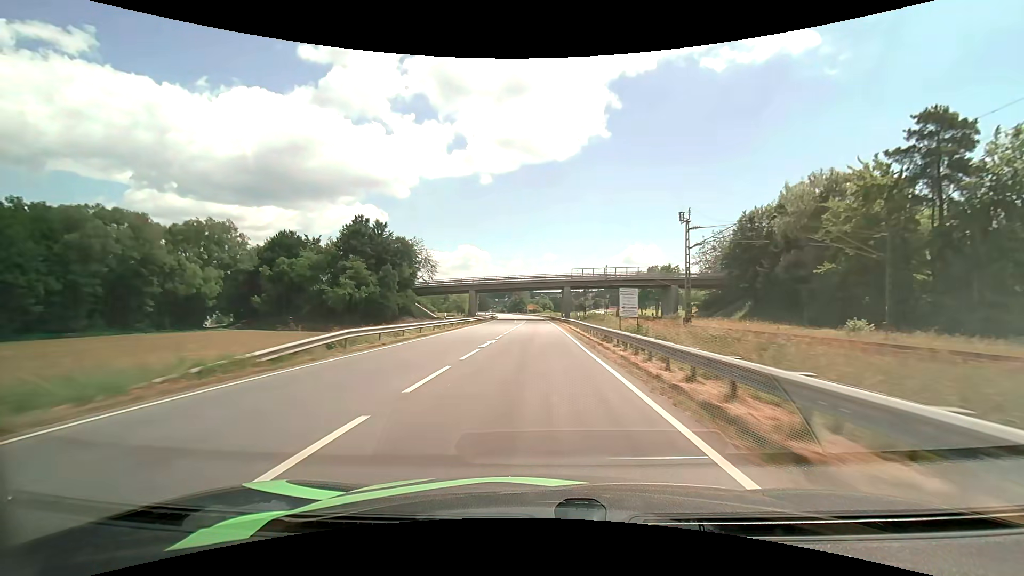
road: primary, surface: asphalt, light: Day
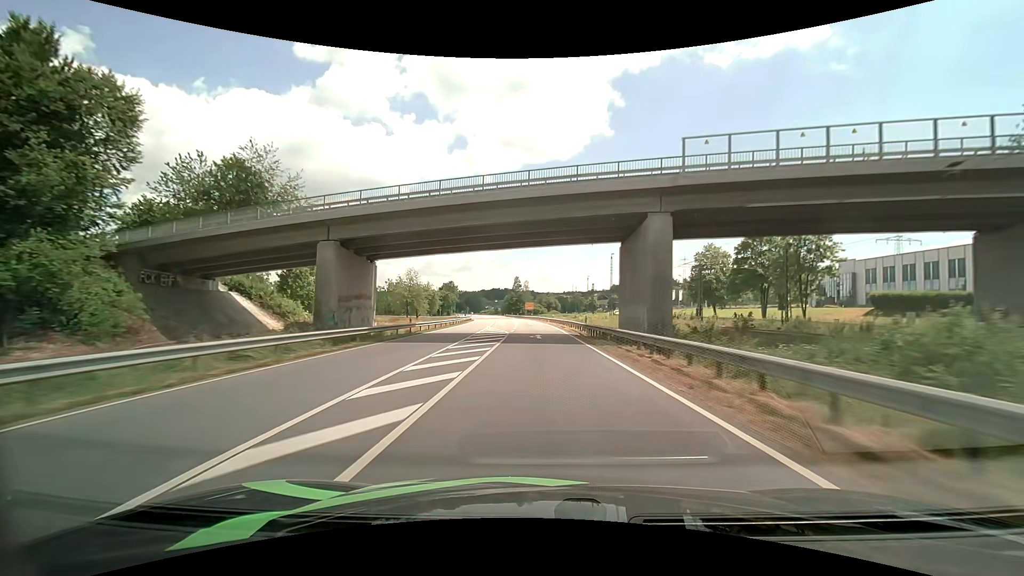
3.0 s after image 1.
(-0.6, +71.2) m; 0°
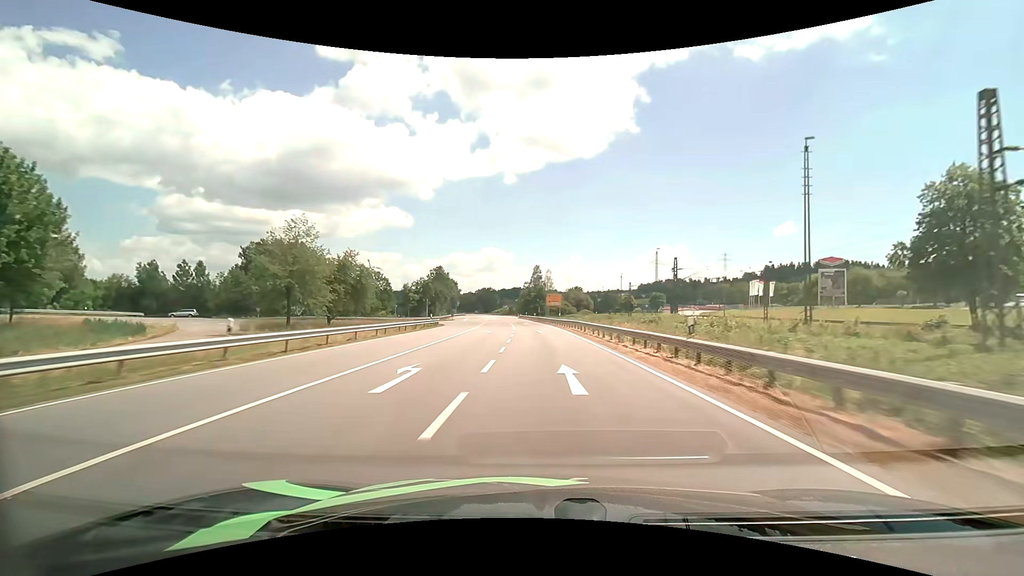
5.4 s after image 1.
(-1.2, +57.4) m; -3°
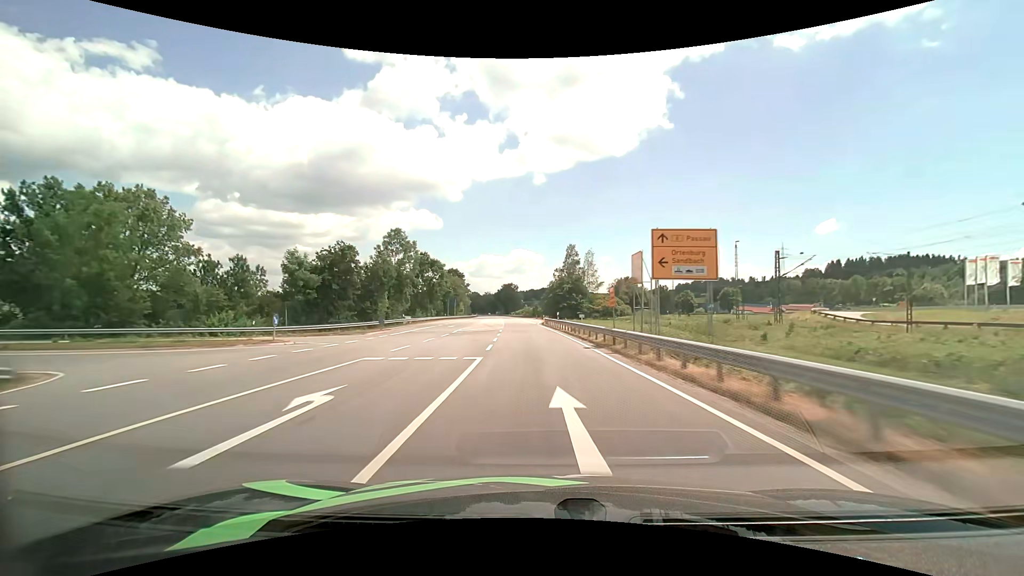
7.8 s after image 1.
(-1.6, +58.1) m; -3°
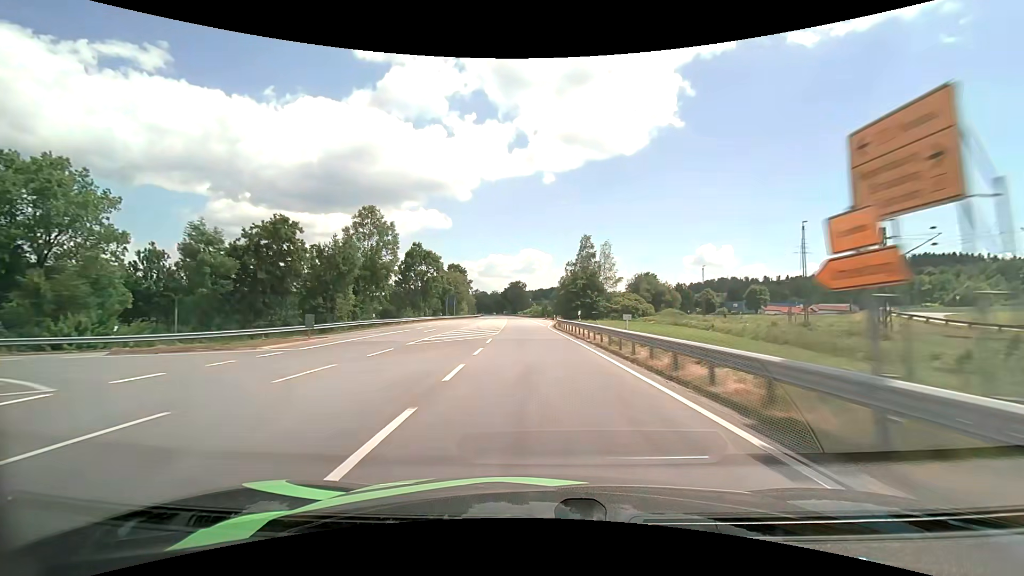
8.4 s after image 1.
(-0.1, +14.6) m; -1°
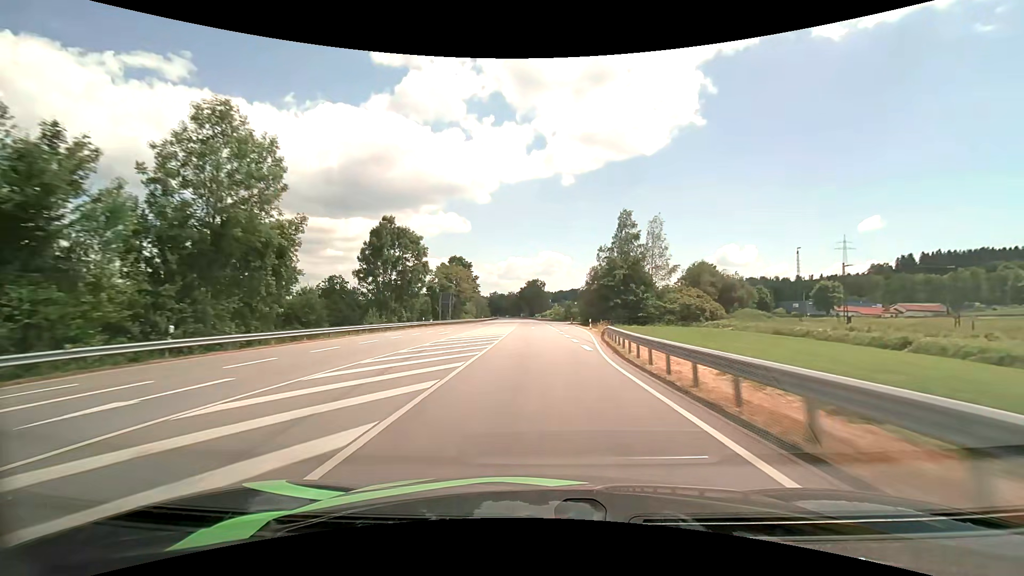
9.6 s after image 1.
(-0.5, +29.2) m; -2°
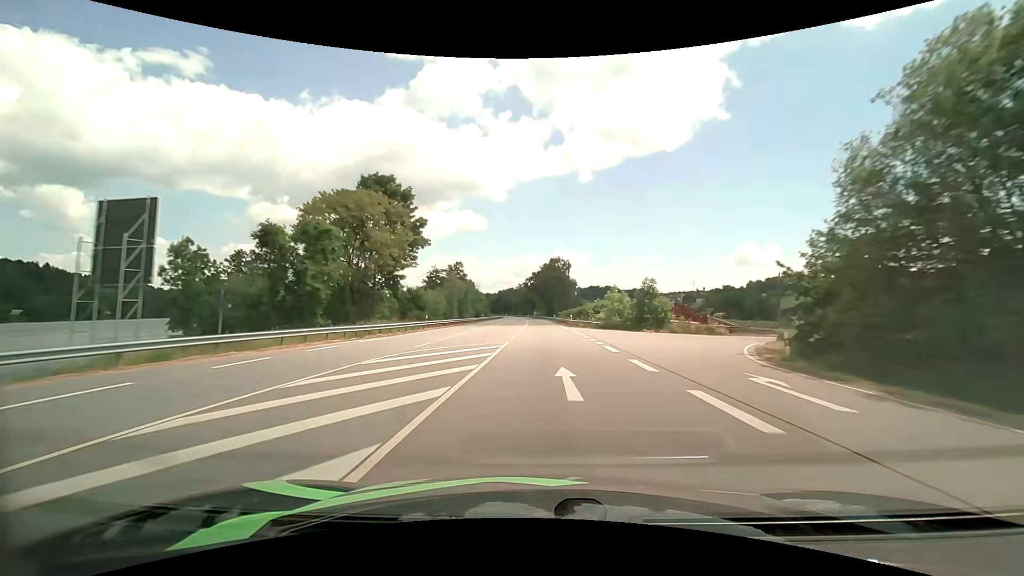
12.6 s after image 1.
(-1.7, +73.2) m; -2°
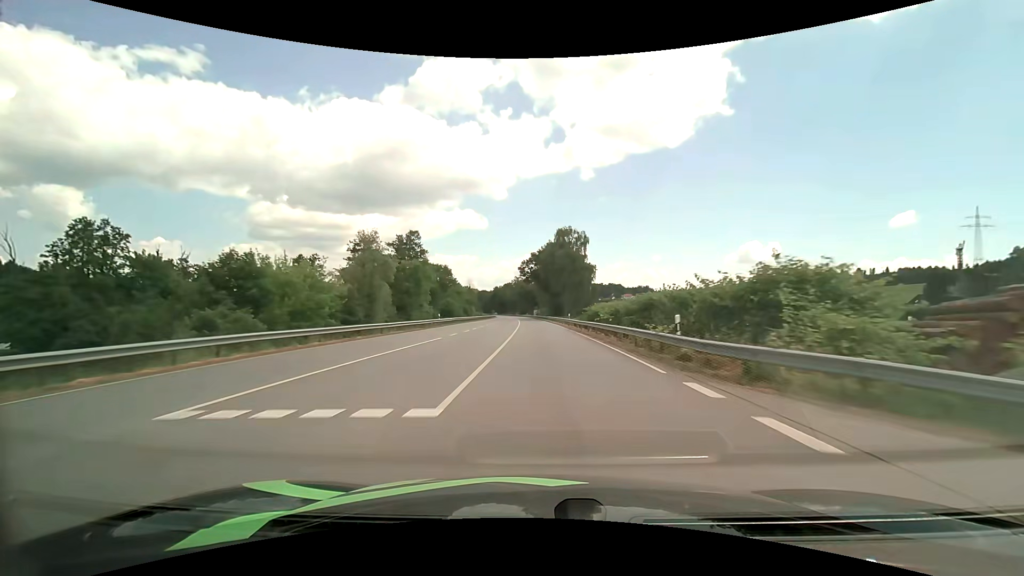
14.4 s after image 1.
(-0.1, +44.3) m; 0°
(0, +10) (0, +20) (0, +30) (0, +40) (0, +50) (-1, +60) (-1, +70) (-1, +80) (-2, +90) (-2, +100) m
